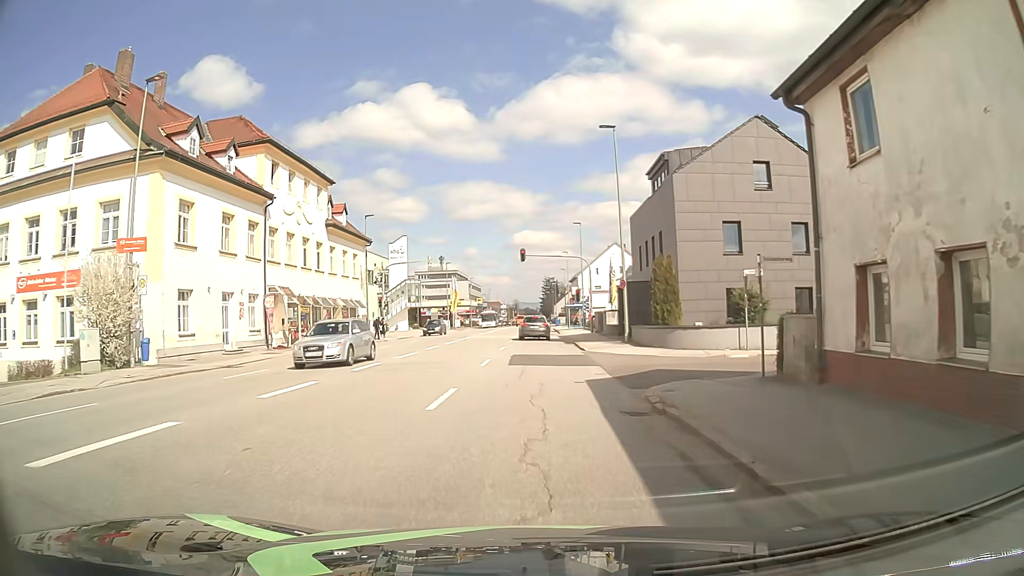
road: tertiary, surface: asphalt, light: Day
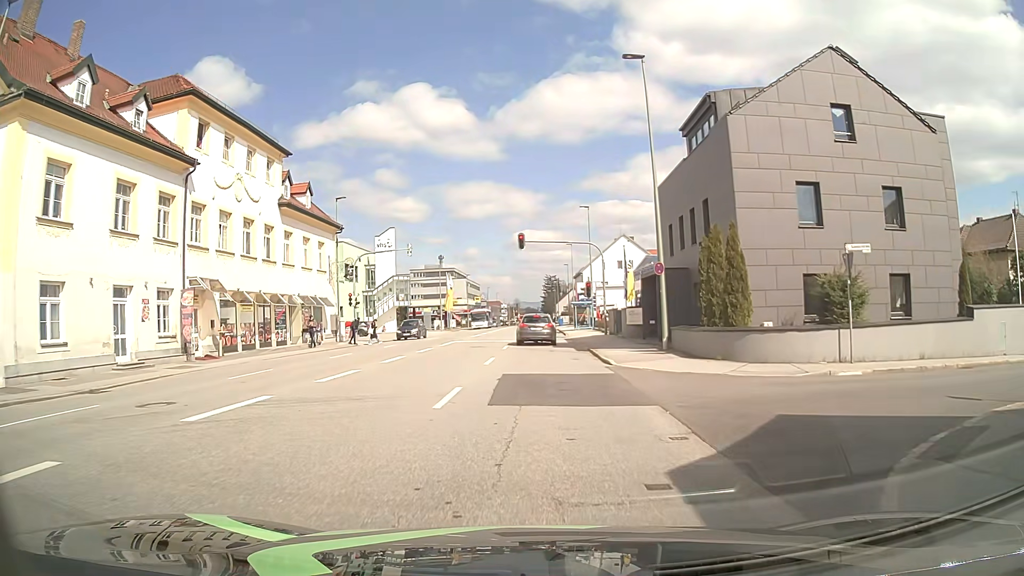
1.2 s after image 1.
(0.0, +8.8) m; 0°
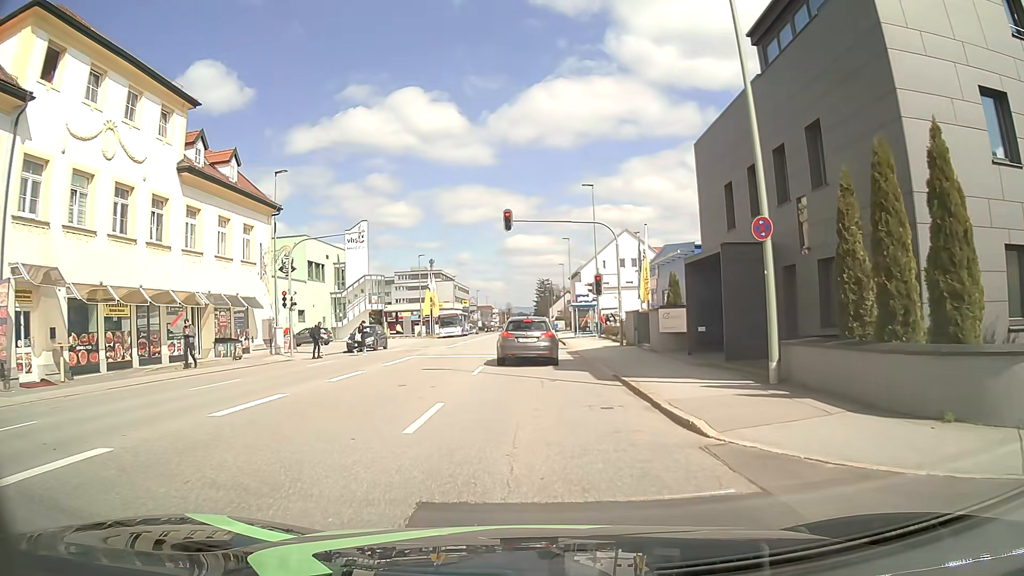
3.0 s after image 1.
(0.0, +10.7) m; 0°
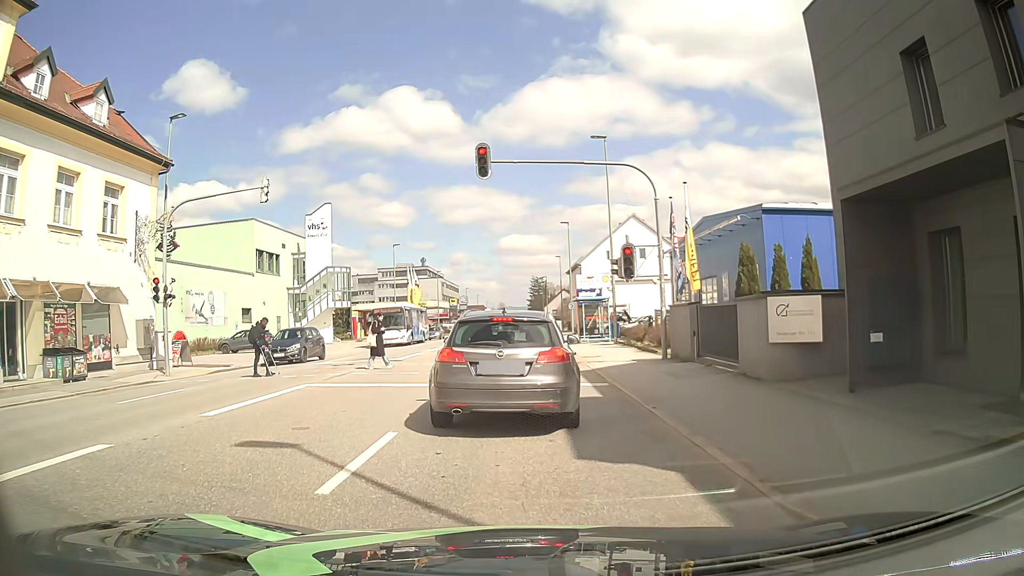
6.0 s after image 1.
(0.0, +11.5) m; +1°
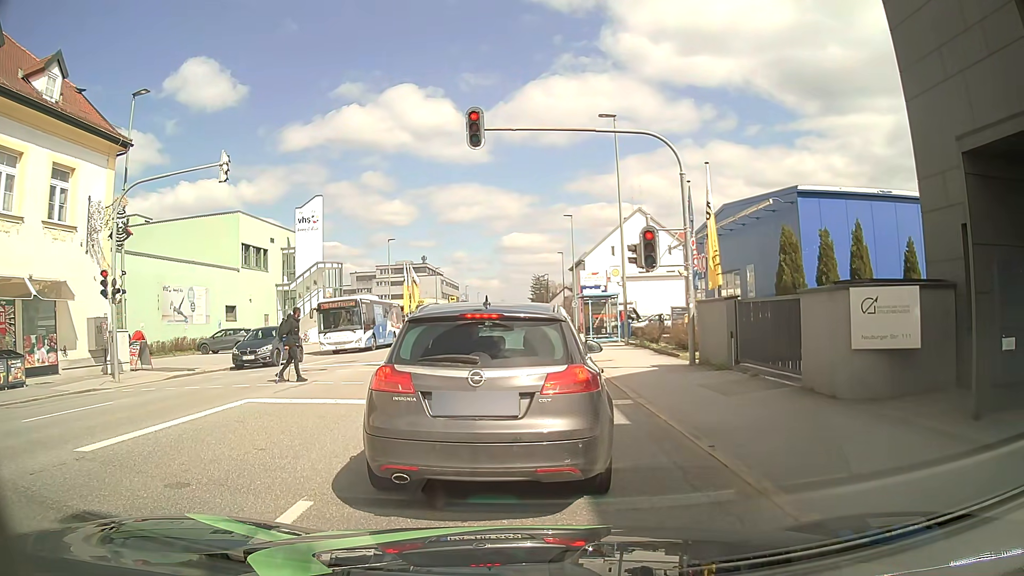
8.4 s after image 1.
(0.0, +3.1) m; +1°
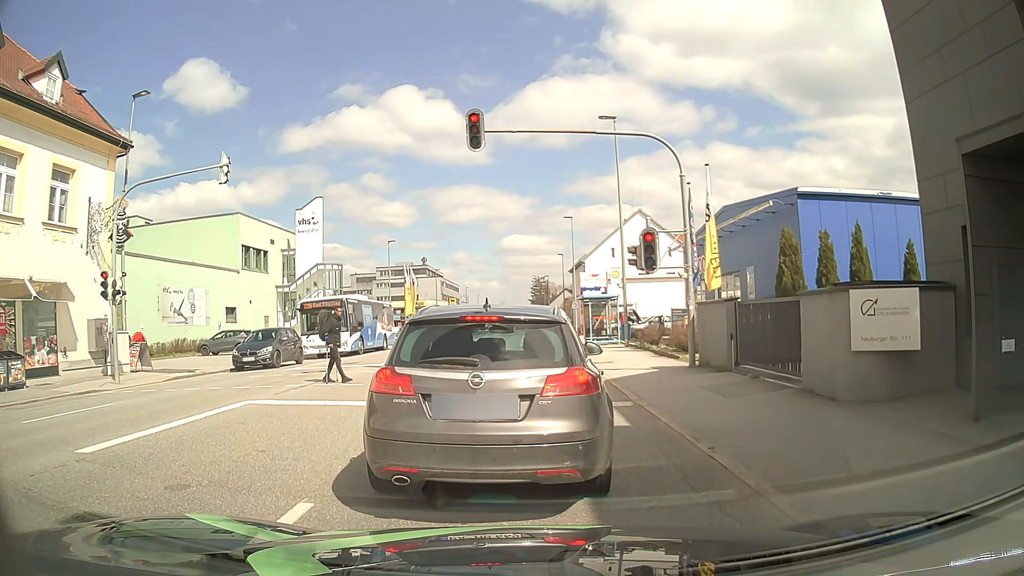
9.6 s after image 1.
(0.0, +0.1) m; 0°
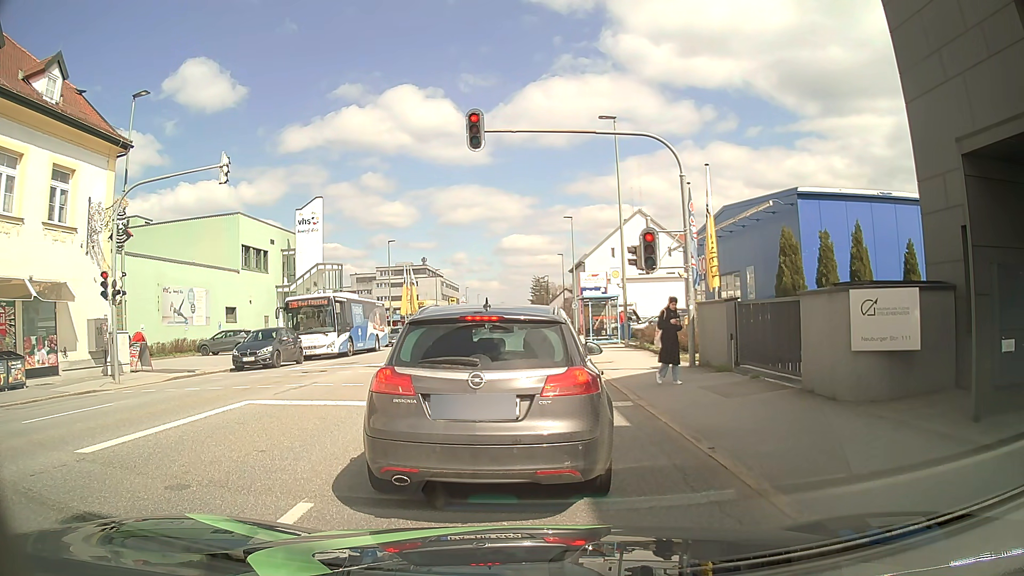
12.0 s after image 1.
(0.0, 0.0) m; 0°
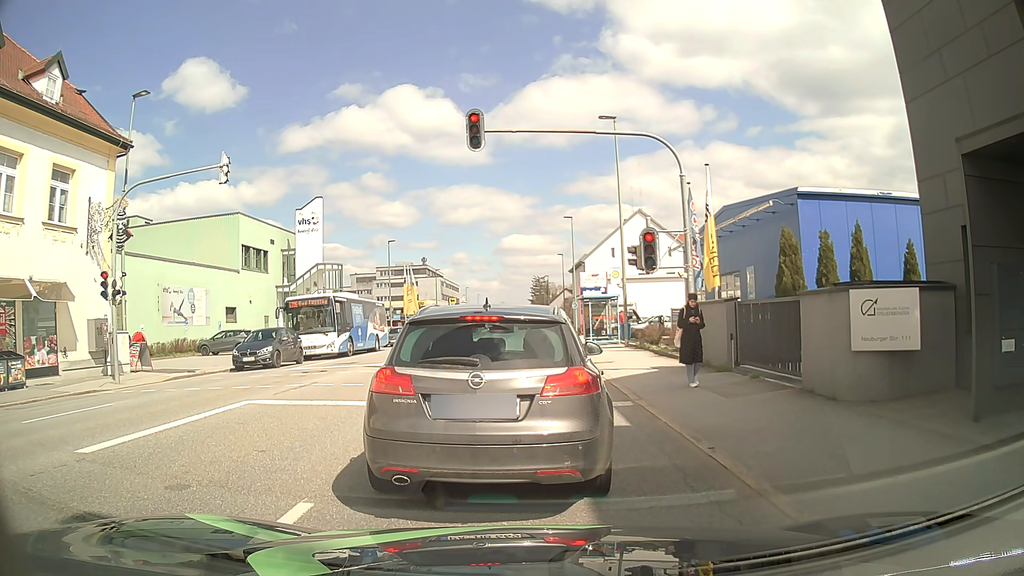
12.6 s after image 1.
(0.0, 0.0) m; 0°
